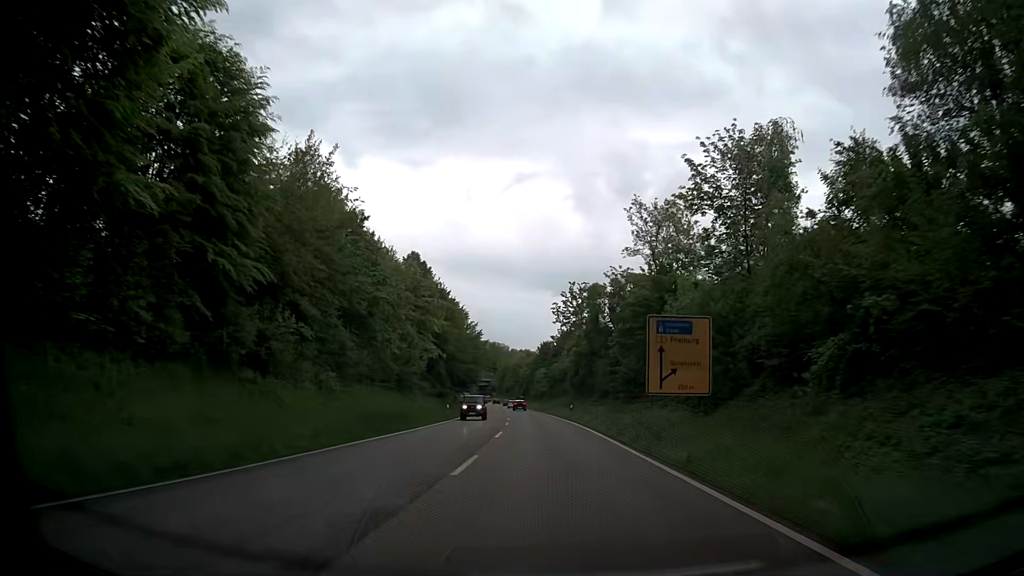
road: primary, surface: asphalt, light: Day
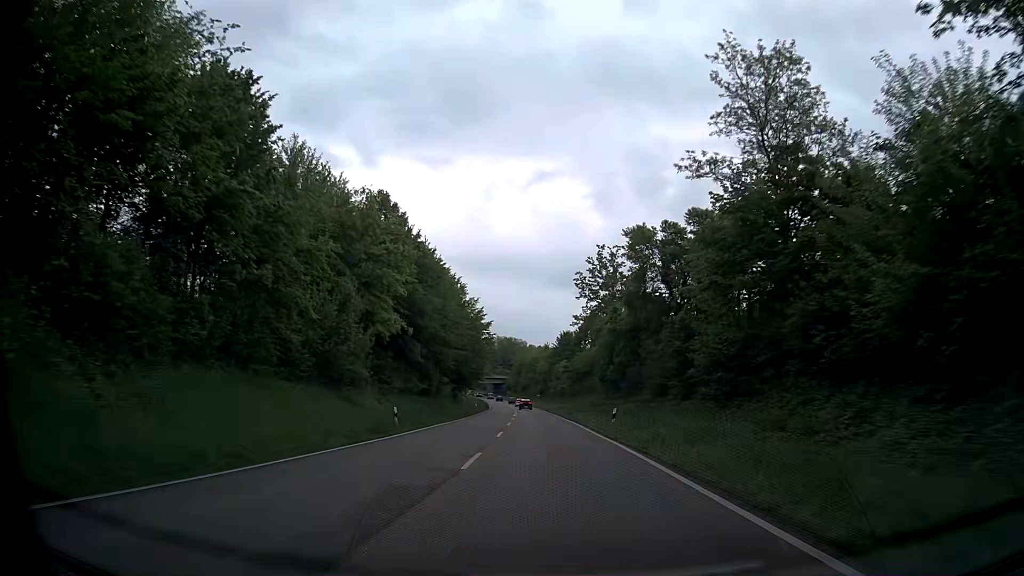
(-0.3, +23.0) m; -2°
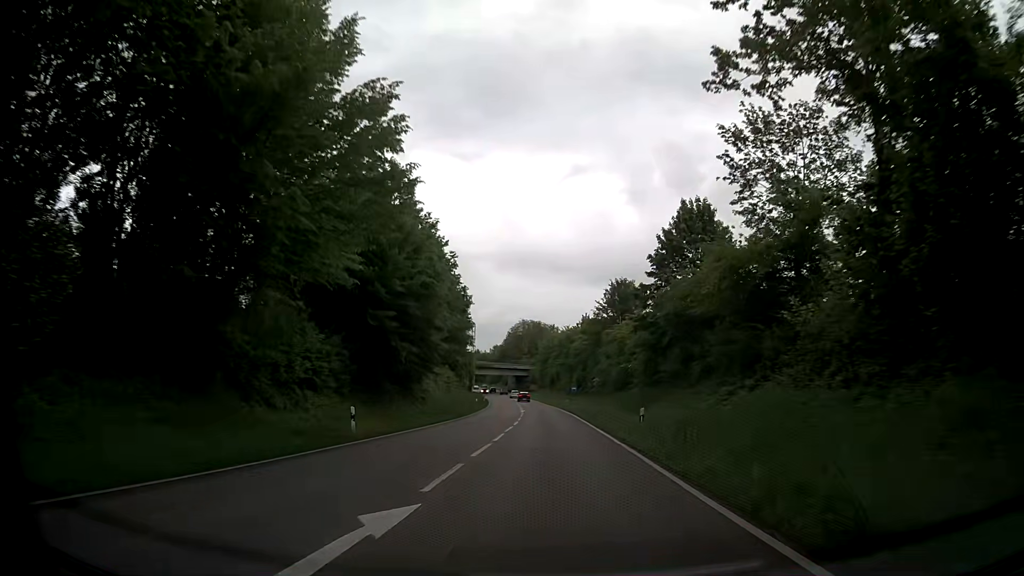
(-1.3, +57.9) m; -3°
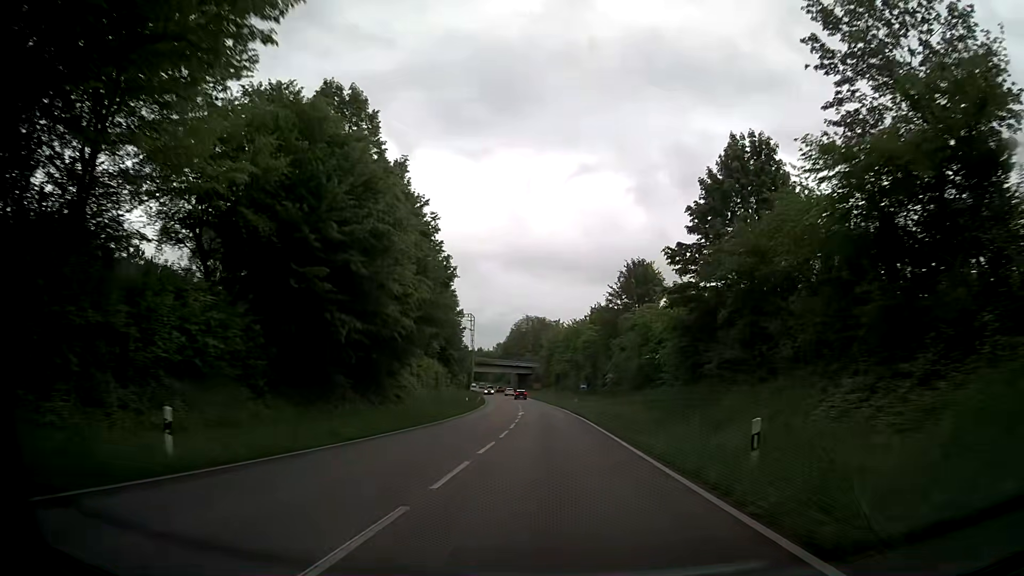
(0.0, +11.6) m; 0°
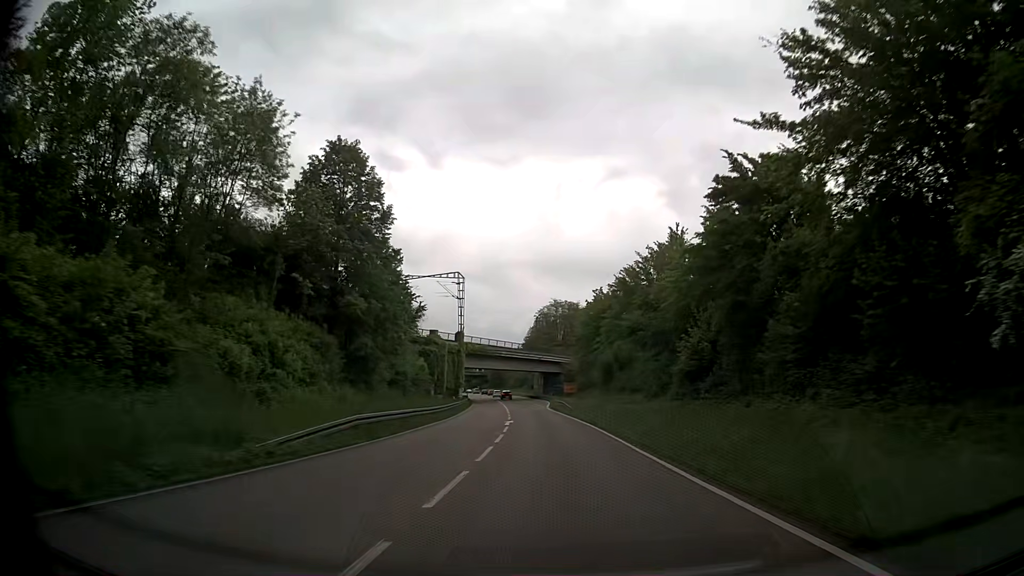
(-1.2, +57.6) m; -3°
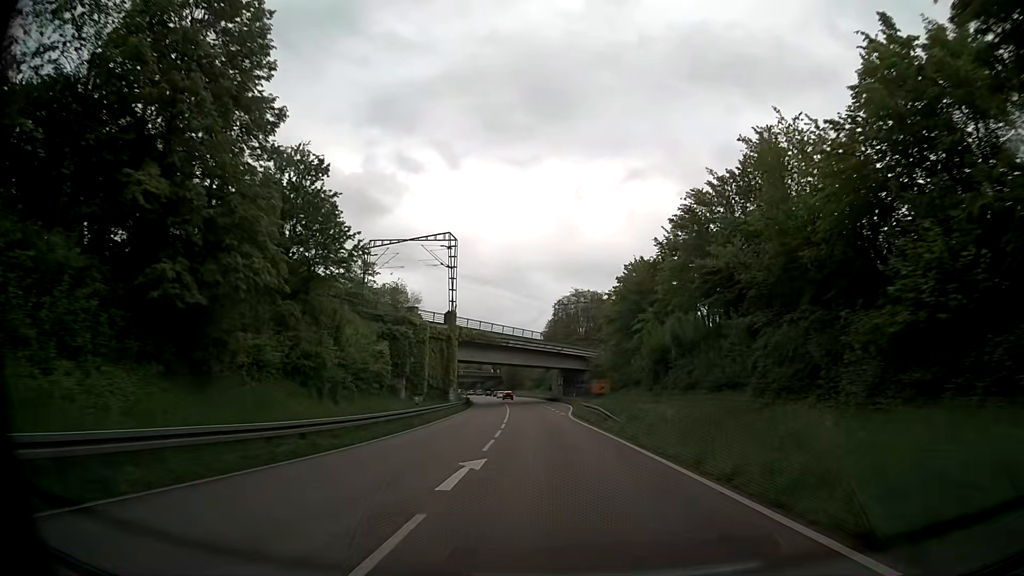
(-0.3, +22.9) m; -2°
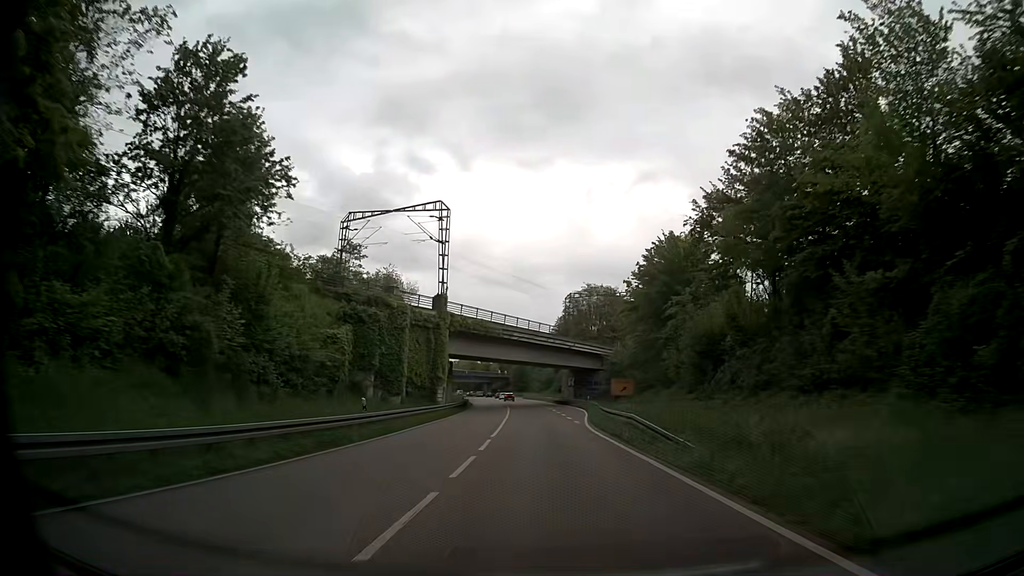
(0.0, +11.5) m; -1°
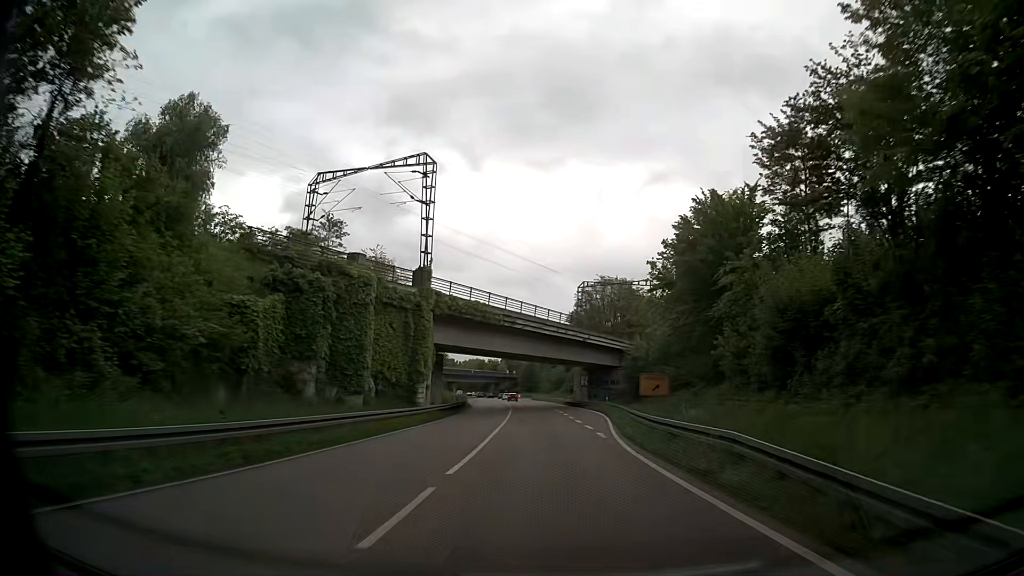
(-0.1, +11.5) m; -1°
